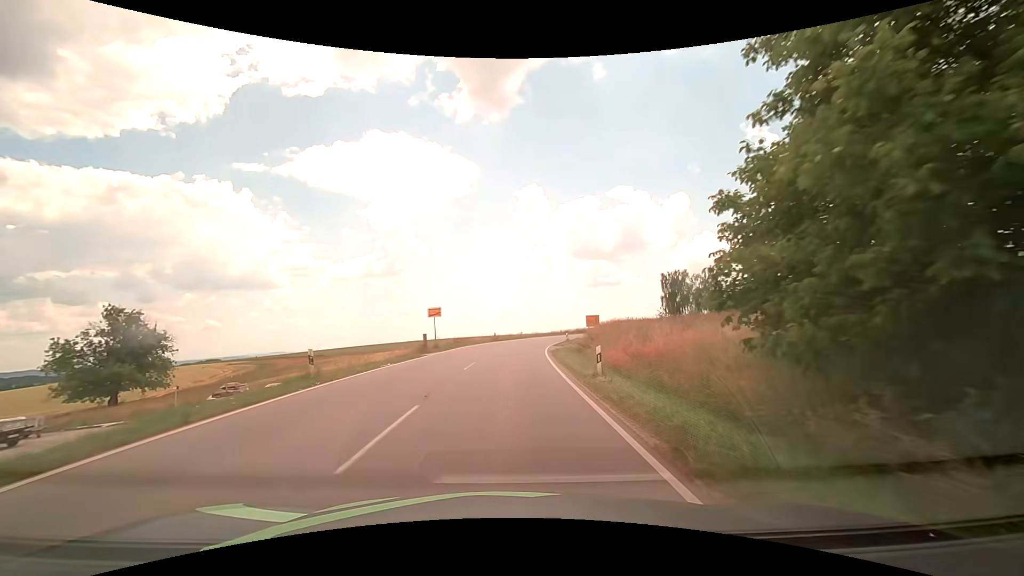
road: tertiary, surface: asphalt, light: Day
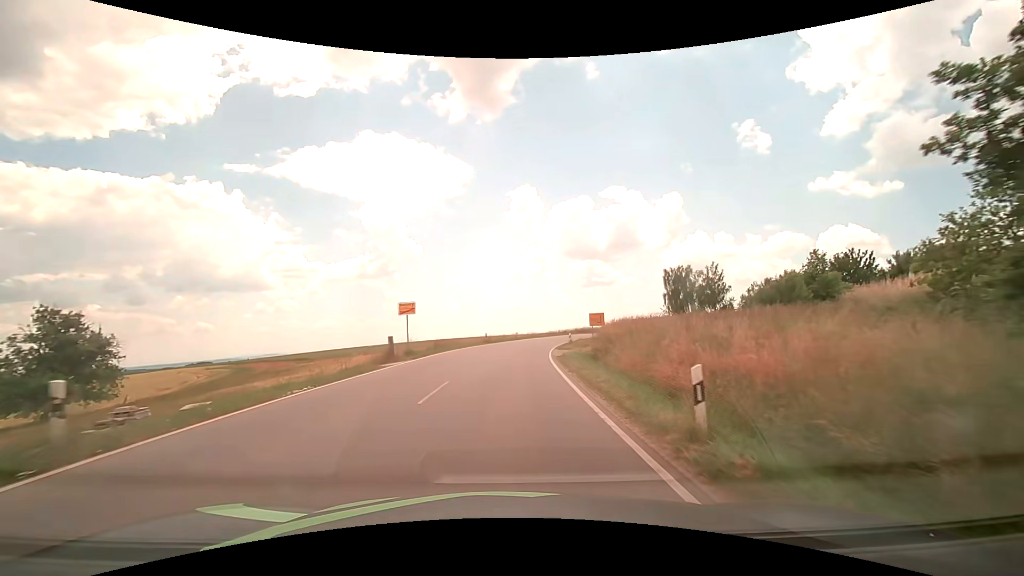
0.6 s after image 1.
(+0.1, +7.6) m; +1°
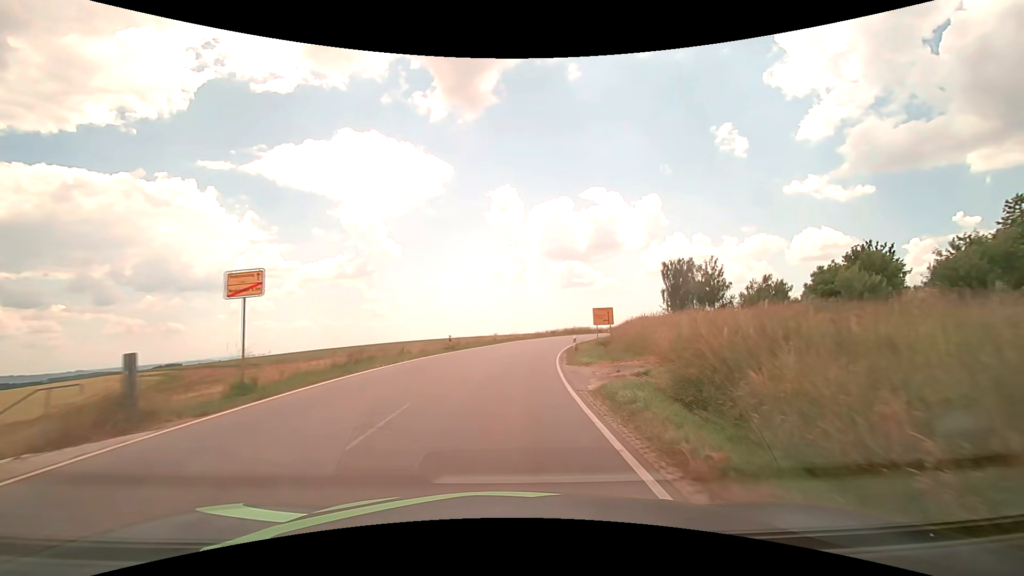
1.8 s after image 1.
(+0.3, +15.3) m; +2°
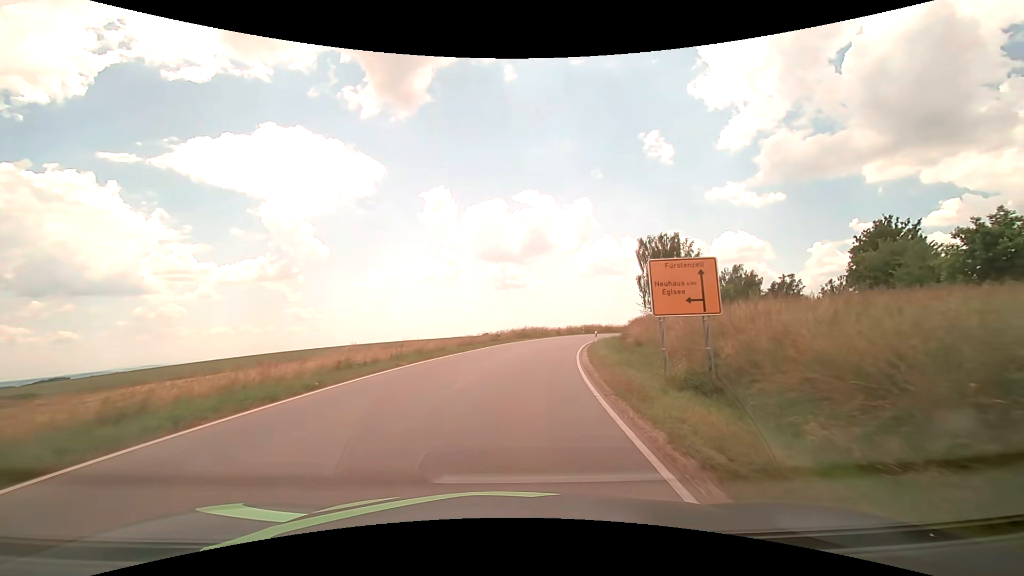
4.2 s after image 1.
(+1.8, +31.7) m; +7°
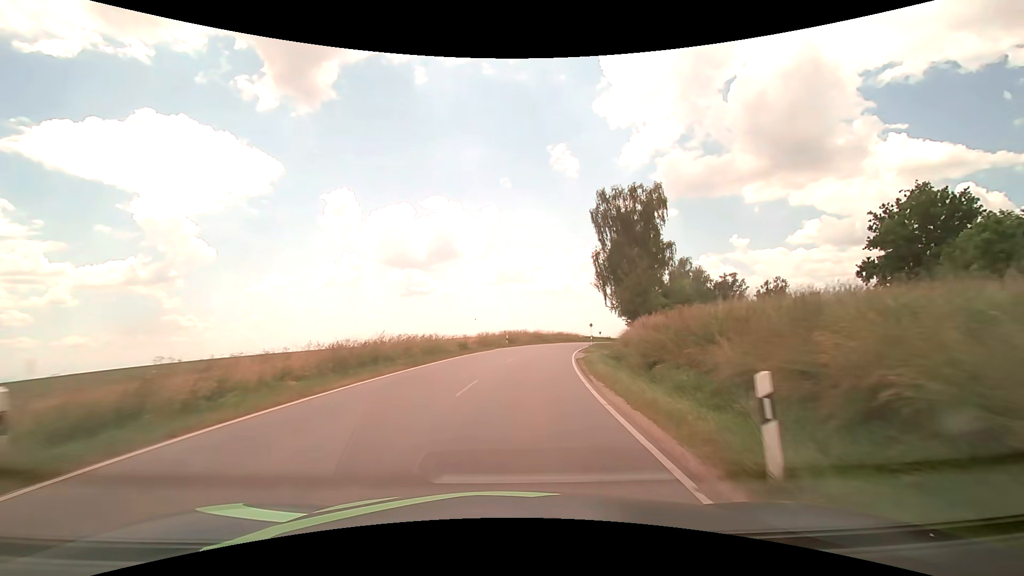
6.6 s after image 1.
(+3.3, +34.6) m; +11°
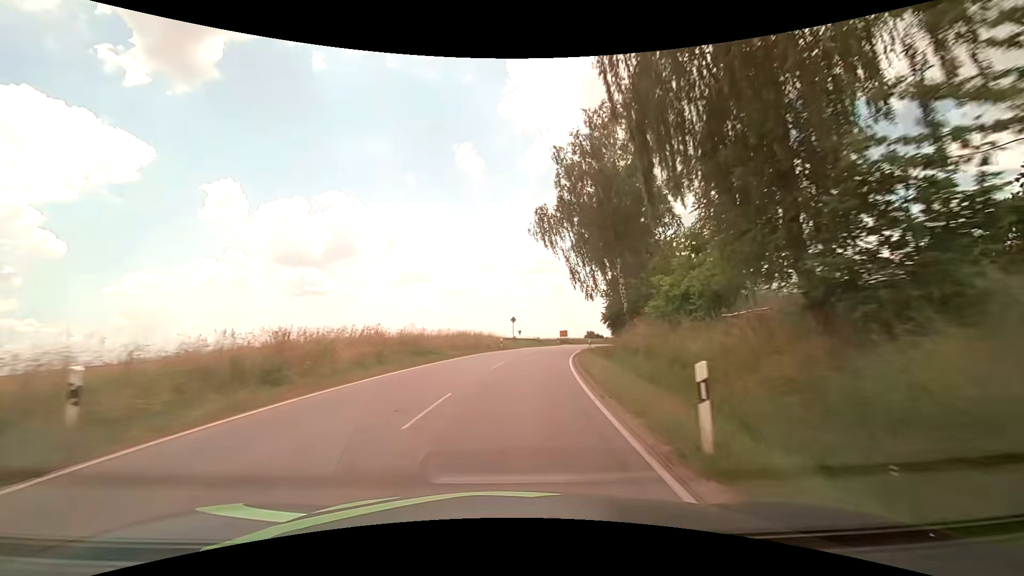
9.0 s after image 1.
(+3.8, +39.1) m; +11°
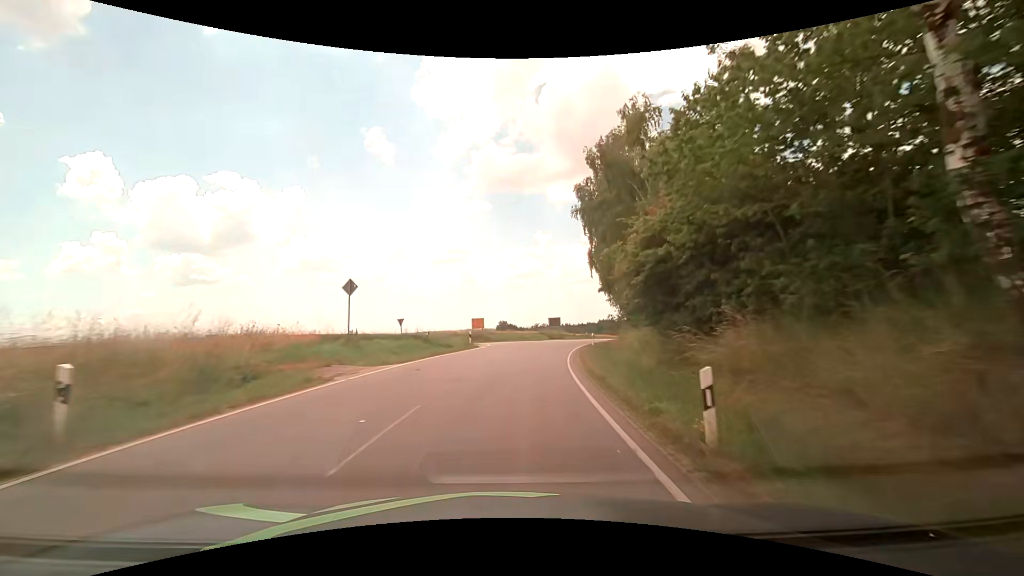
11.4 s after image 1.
(+3.5, +37.0) m; +11°
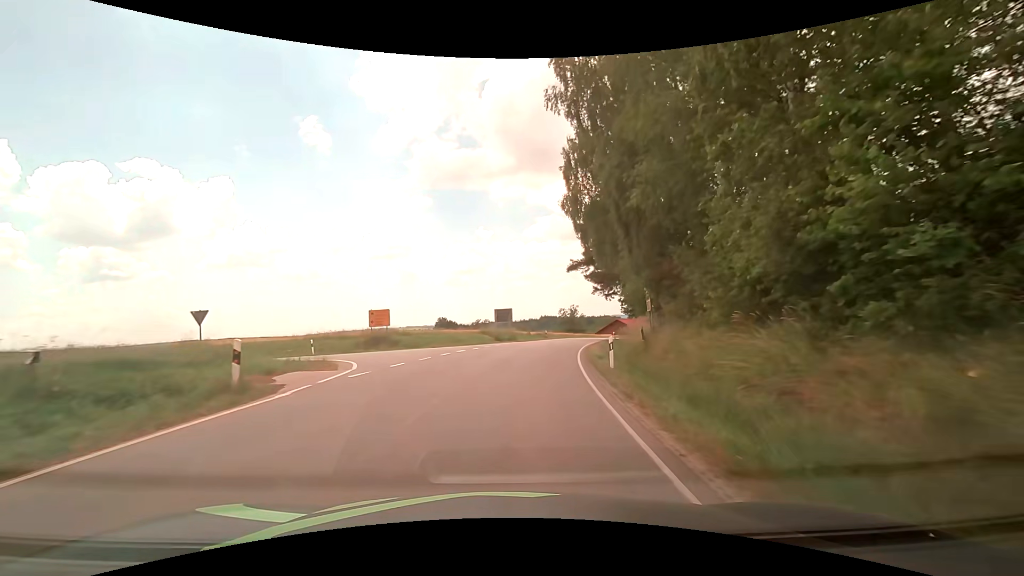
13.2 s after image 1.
(+1.0, +22.8) m; +6°
(0, +10) (0, +20) (-5, +28) (-13, +33) (-23, +36) (-32, +39) (-42, +43) (-50, +48) (-59, +54) (-67, +60) m
